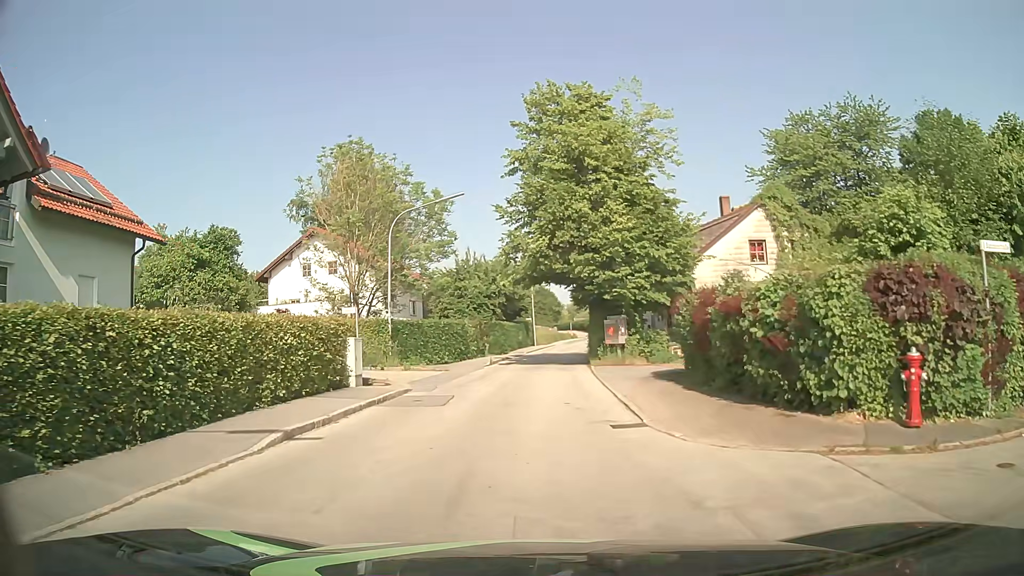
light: Day
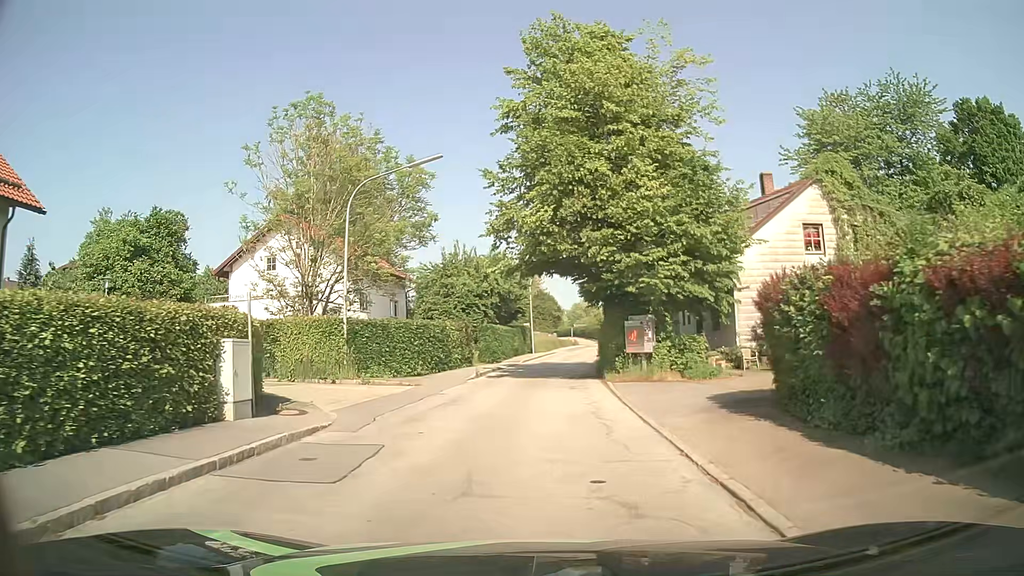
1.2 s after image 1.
(+0.1, +7.4) m; +1°
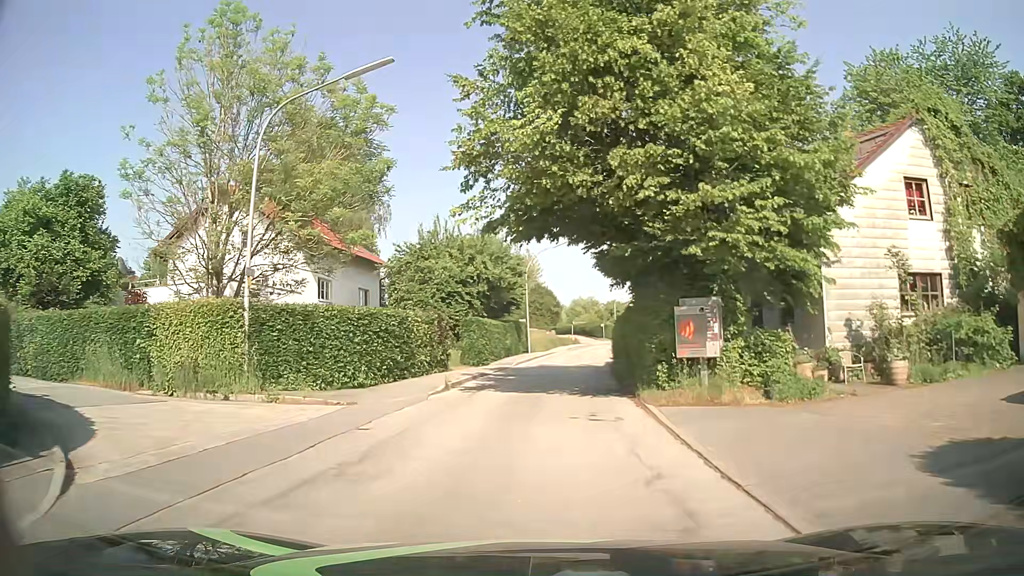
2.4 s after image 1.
(+0.1, +8.5) m; +1°
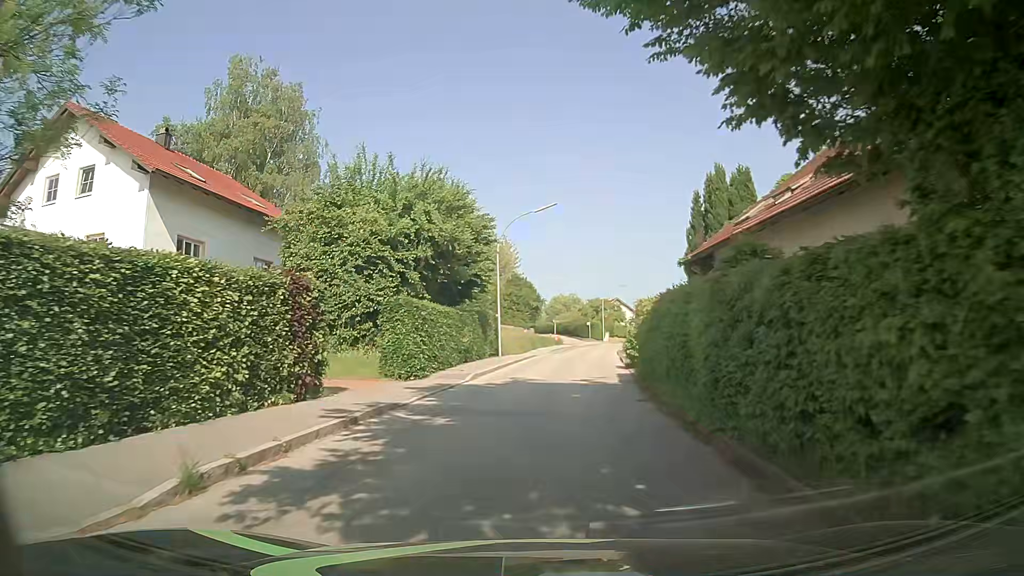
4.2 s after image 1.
(+0.1, +13.9) m; +1°
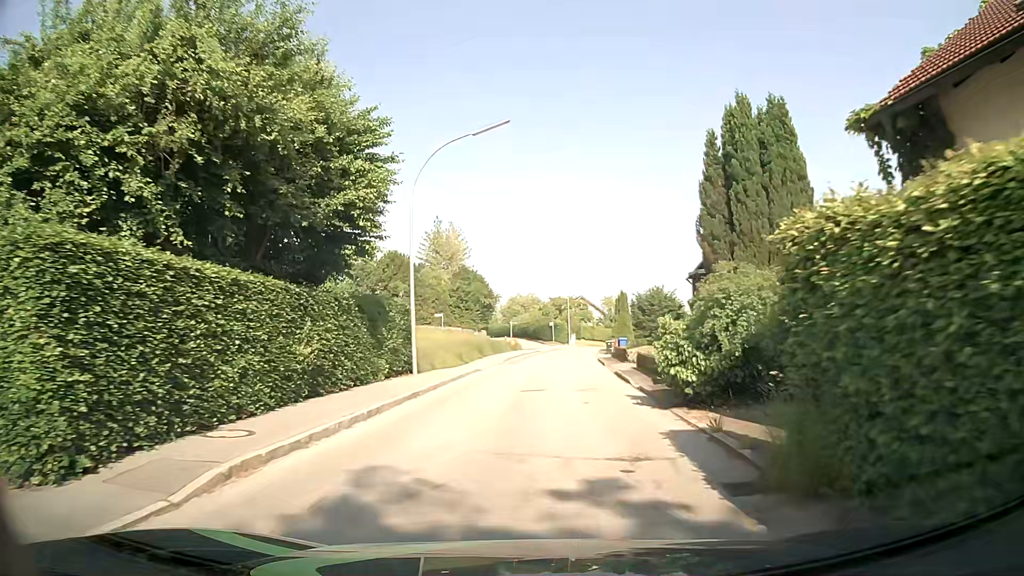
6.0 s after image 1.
(+0.7, +14.9) m; +5°
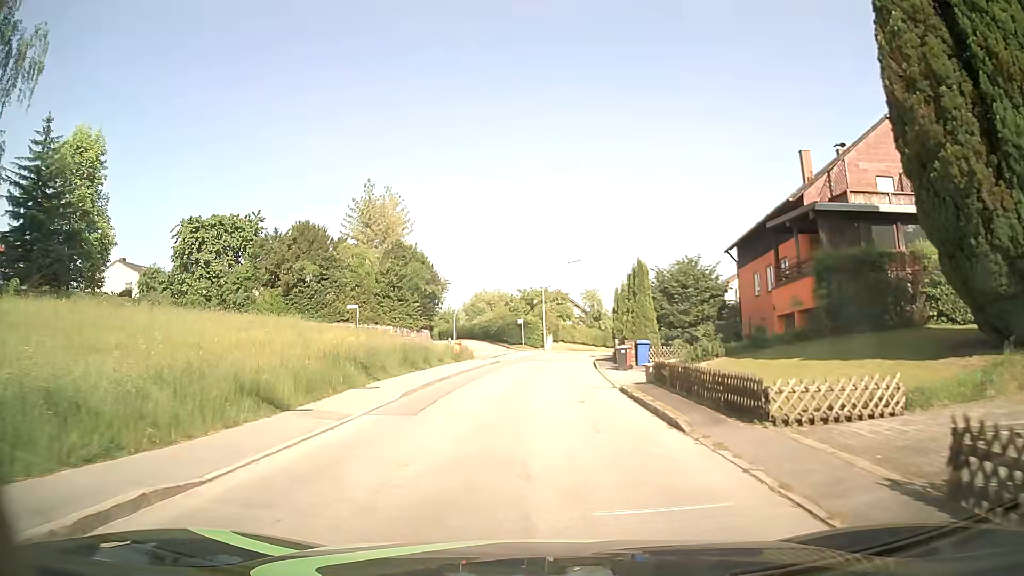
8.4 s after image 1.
(+0.5, +20.9) m; +2°
